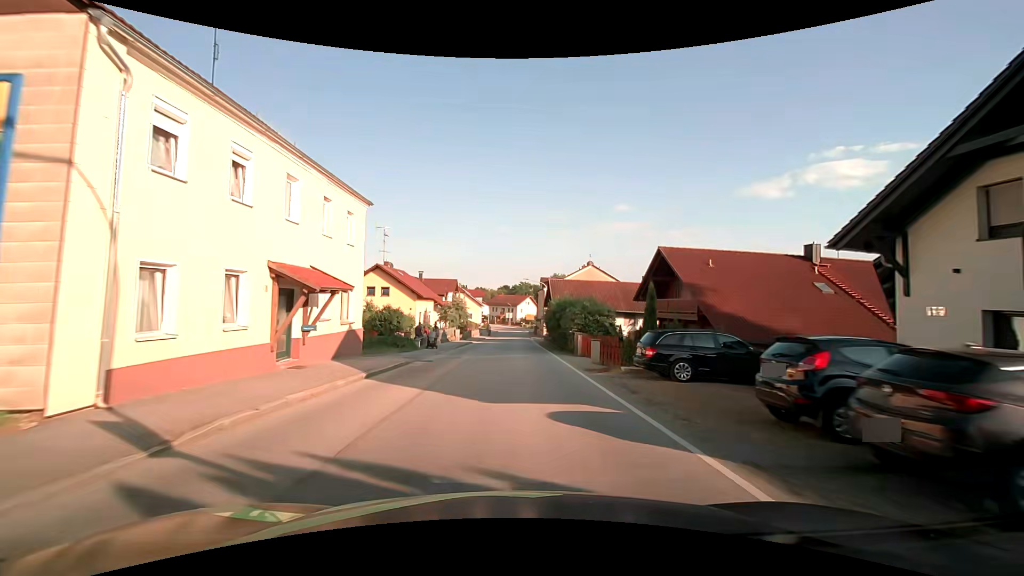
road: secondary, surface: asphalt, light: Day
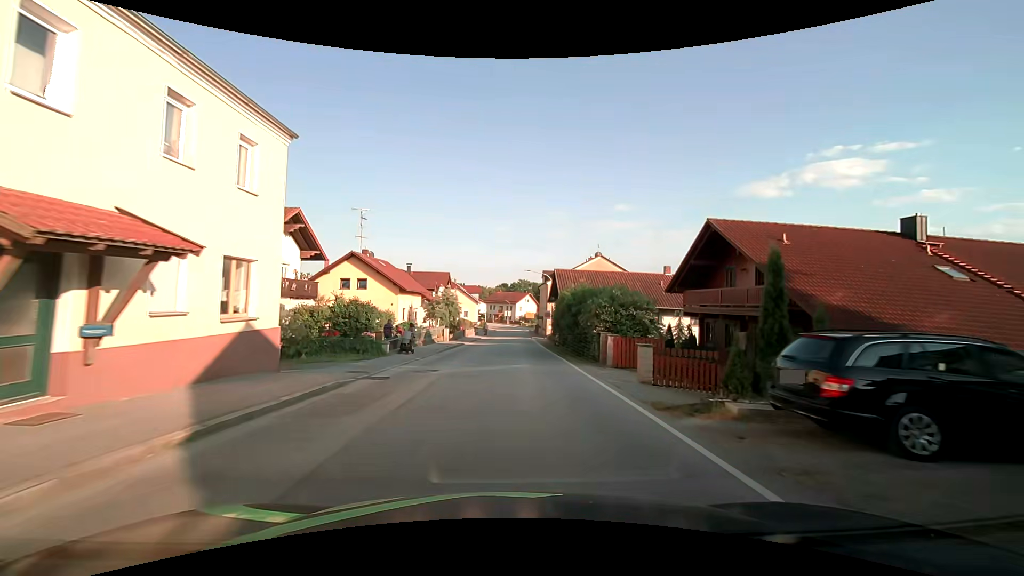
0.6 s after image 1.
(0.0, +7.8) m; 0°
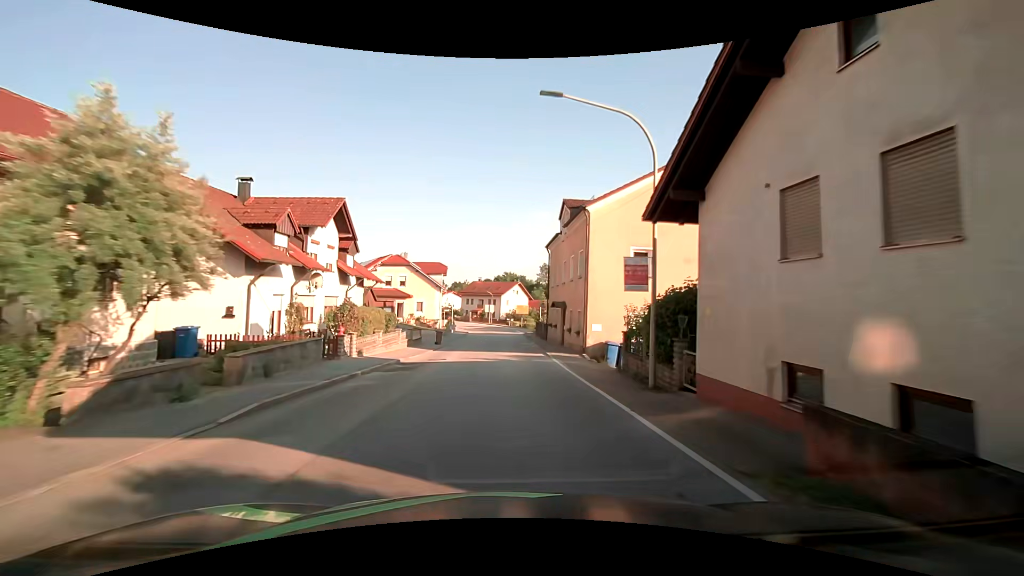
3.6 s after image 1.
(+0.5, +38.6) m; +2°
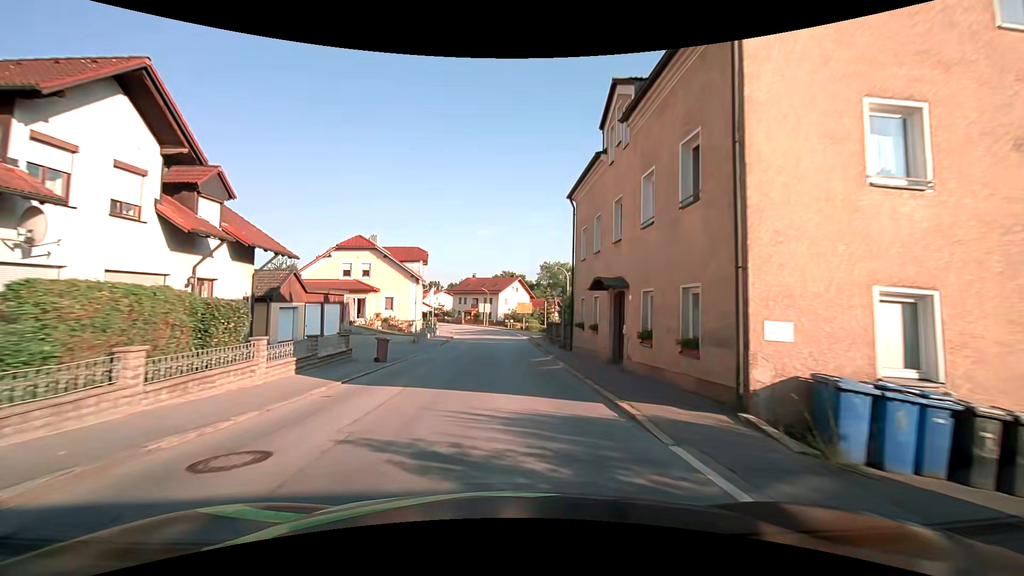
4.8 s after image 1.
(-0.1, +15.3) m; 0°
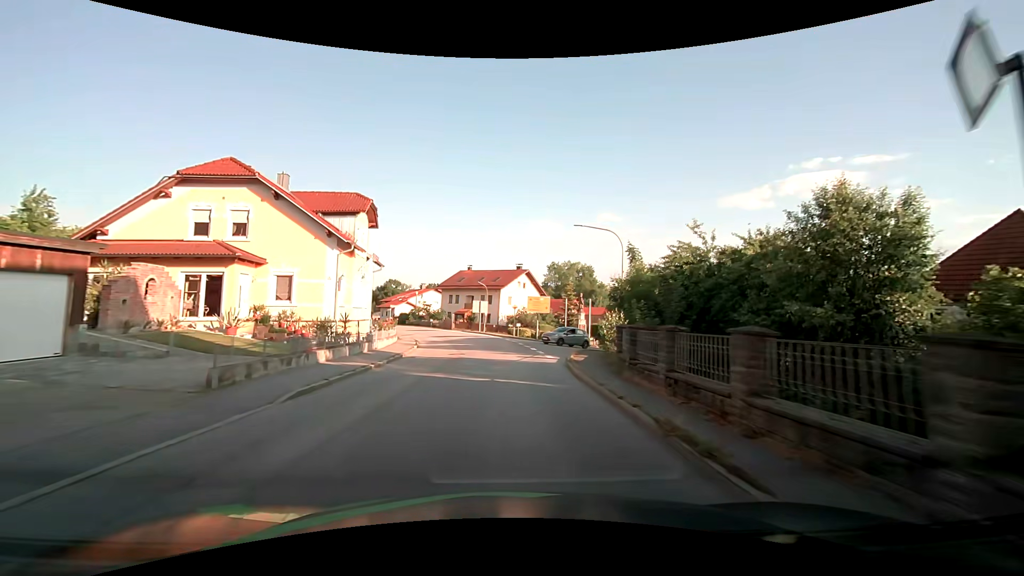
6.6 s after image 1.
(-0.2, +22.8) m; -1°
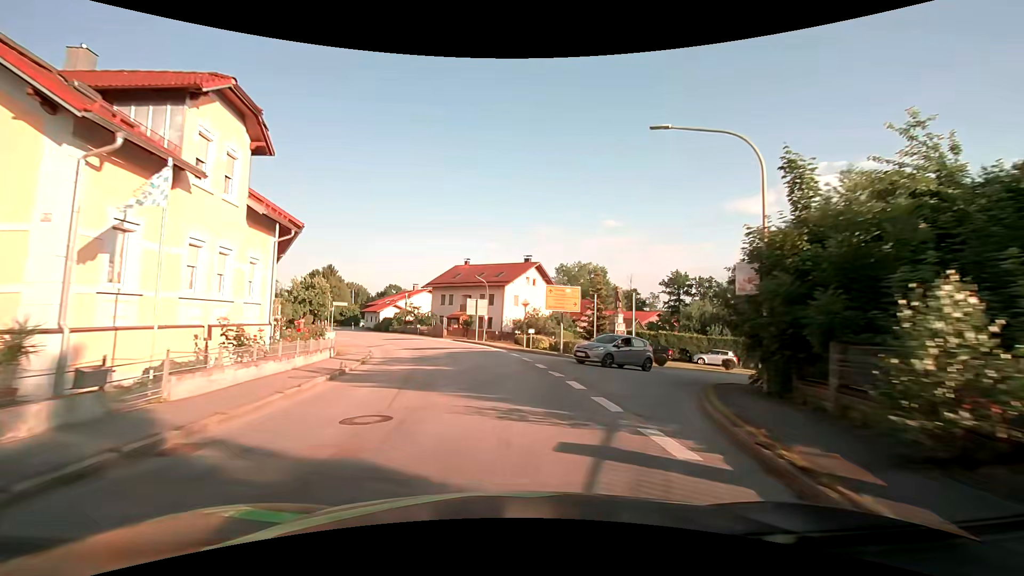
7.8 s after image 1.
(+0.1, +15.2) m; 0°
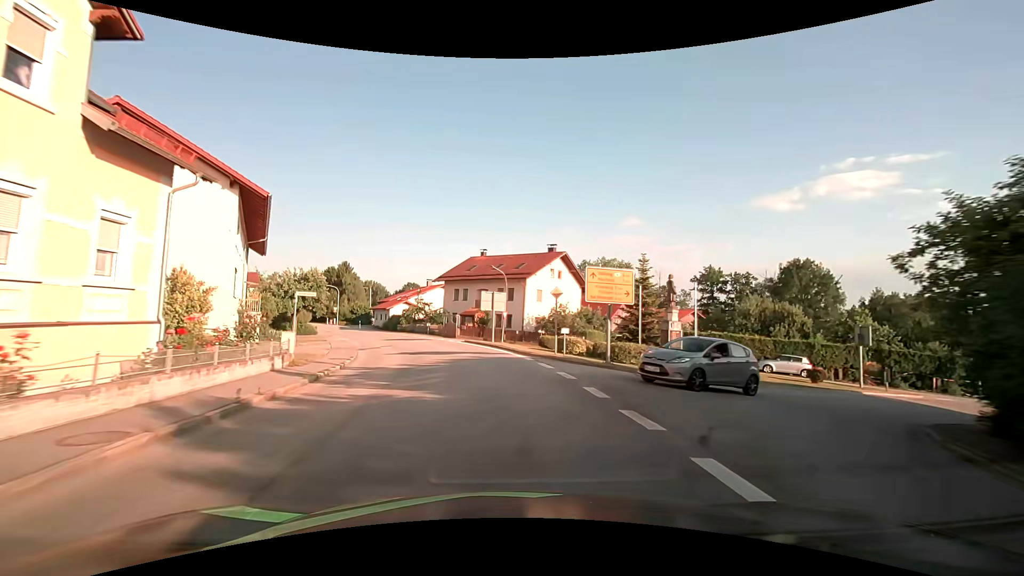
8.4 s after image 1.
(-0.1, +7.5) m; -2°
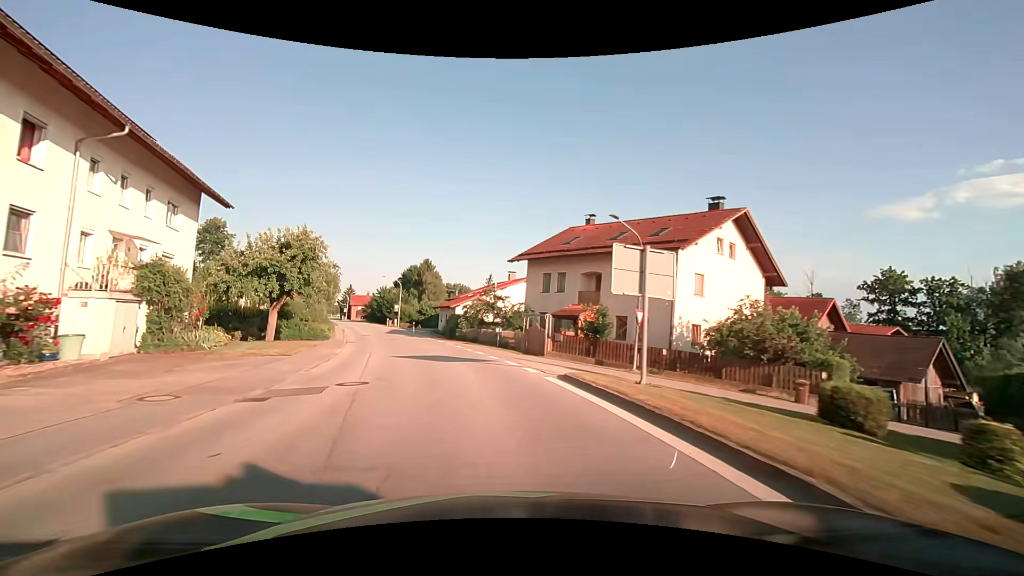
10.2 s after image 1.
(-1.8, +22.4) m; -10°
(0, +10) (-2, +20) (-4, +30) (-7, +39) (-10, +49) (-14, +58) (-17, +67) (-21, +77) (-25, +86) (-28, +95) m
